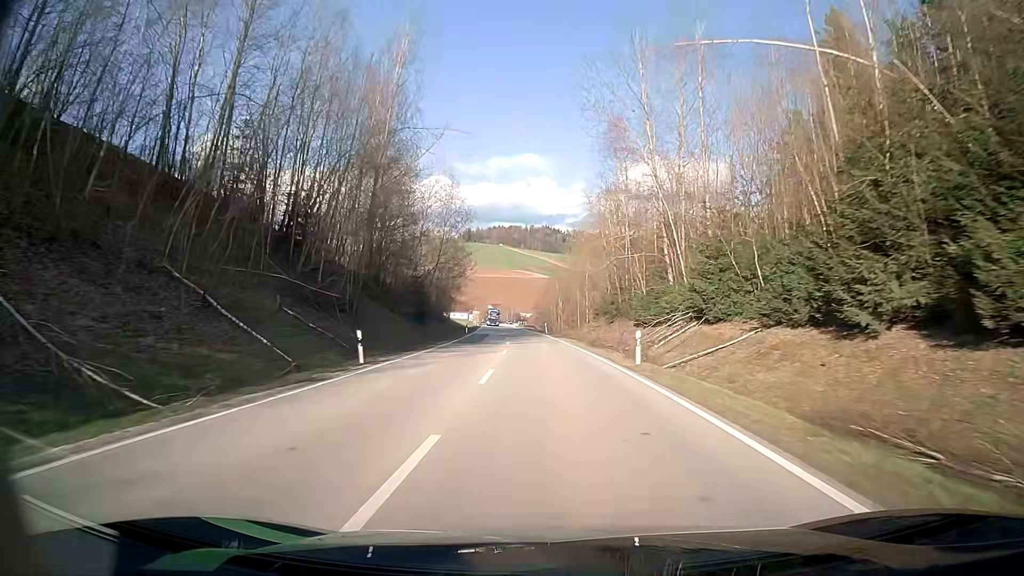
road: secondary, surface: asphalt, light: Day
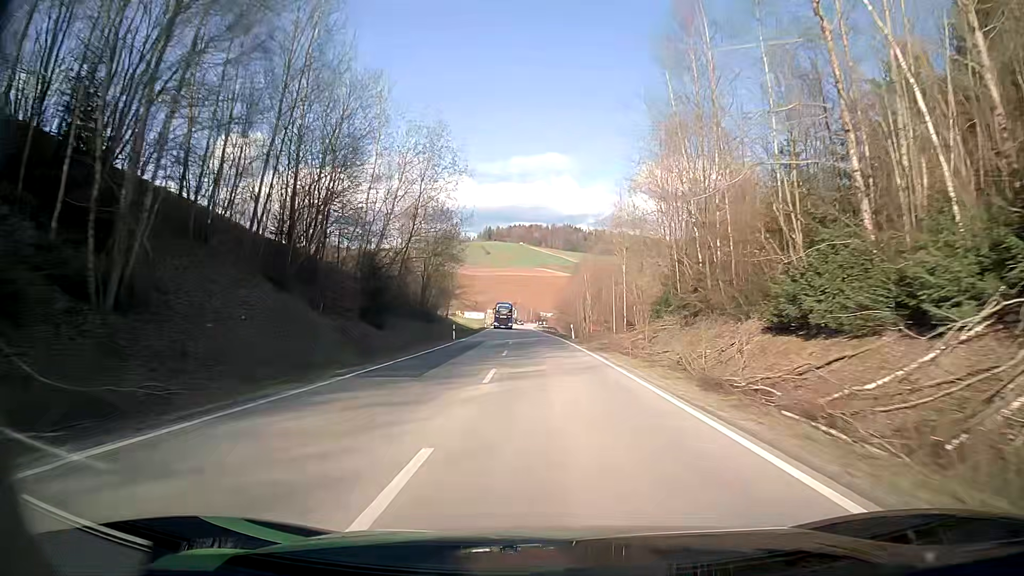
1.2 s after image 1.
(-0.3, +23.2) m; -2°
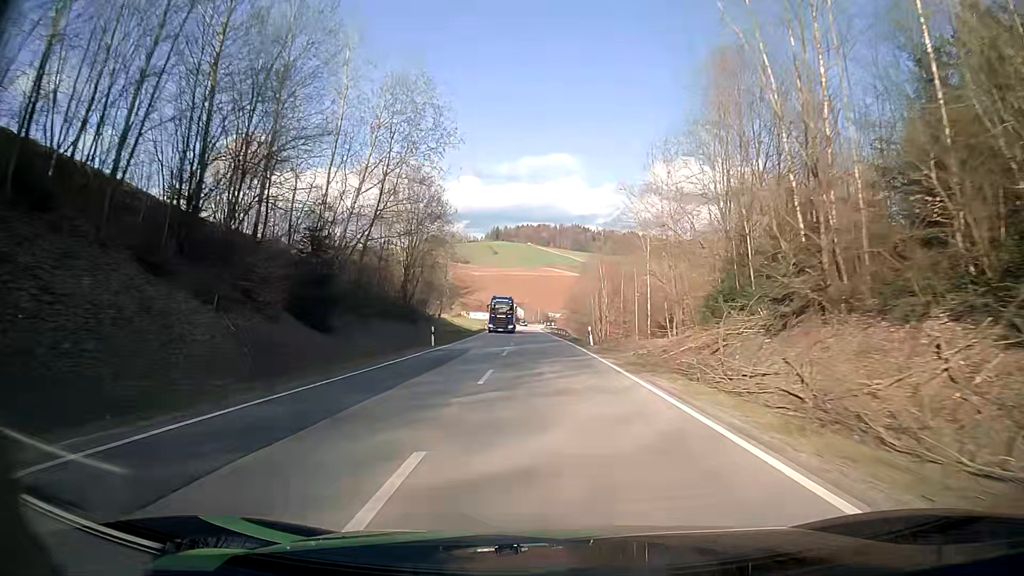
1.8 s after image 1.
(-0.1, +11.8) m; 0°
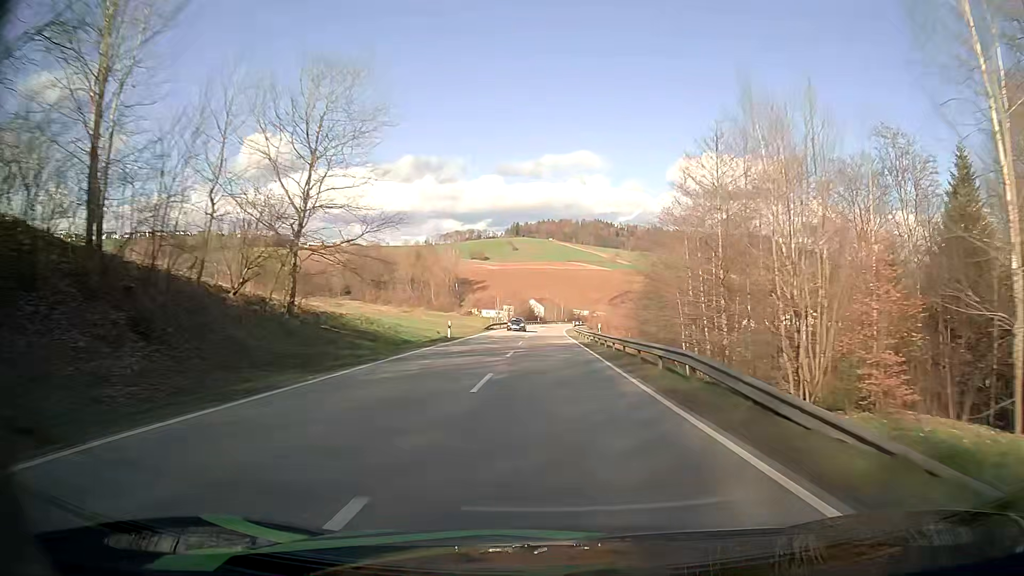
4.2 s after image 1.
(-1.0, +48.0) m; -2°
(0, +10) (0, +20) (0, +30) (0, +40) (0, +50) (0, +60) (0, +70) (0, +80) (0, +90) (+1, +100) m
